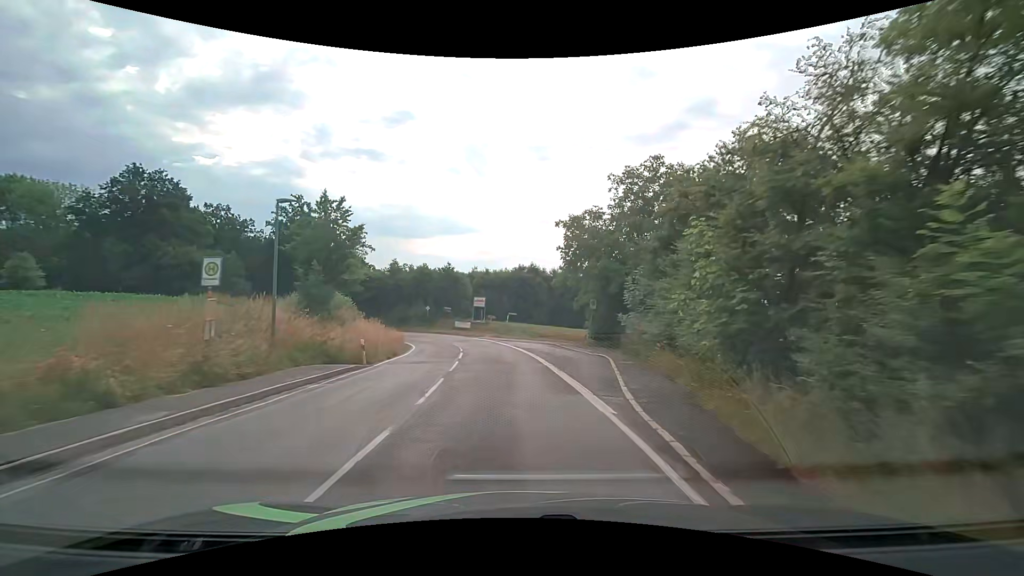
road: tertiary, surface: asphalt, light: Day
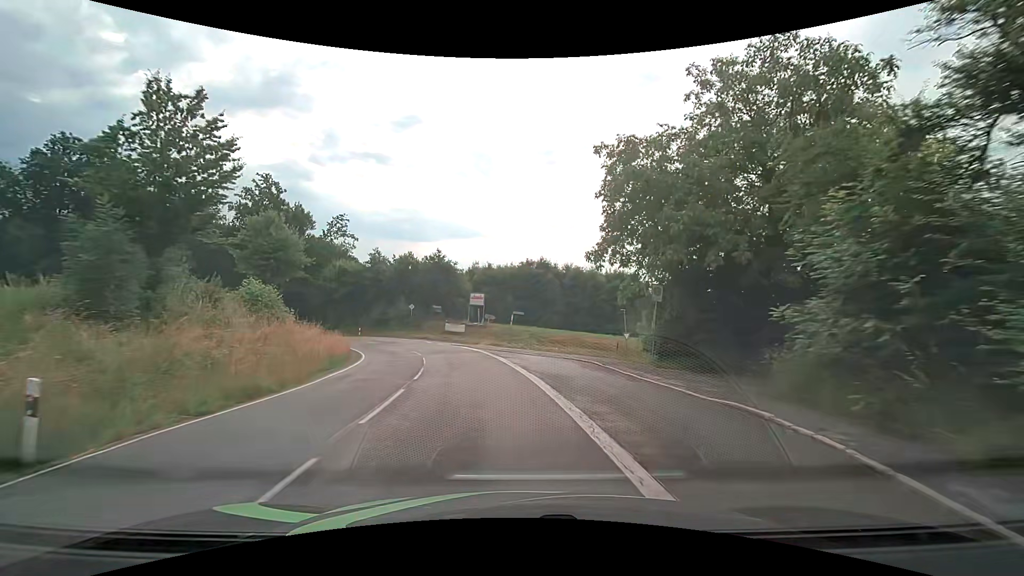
(-0.1, +13.9) m; -1°
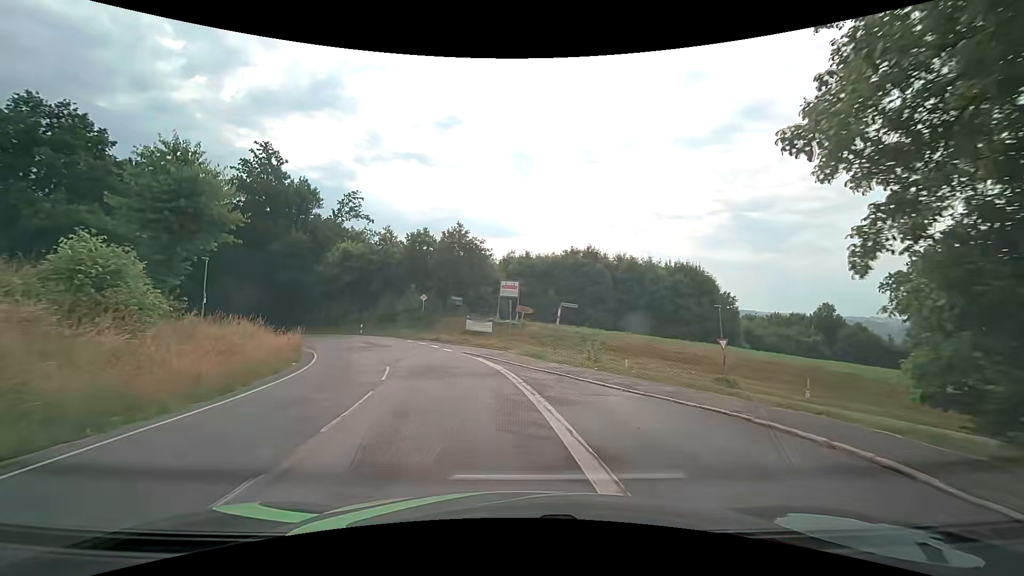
(-0.4, +13.1) m; -4°
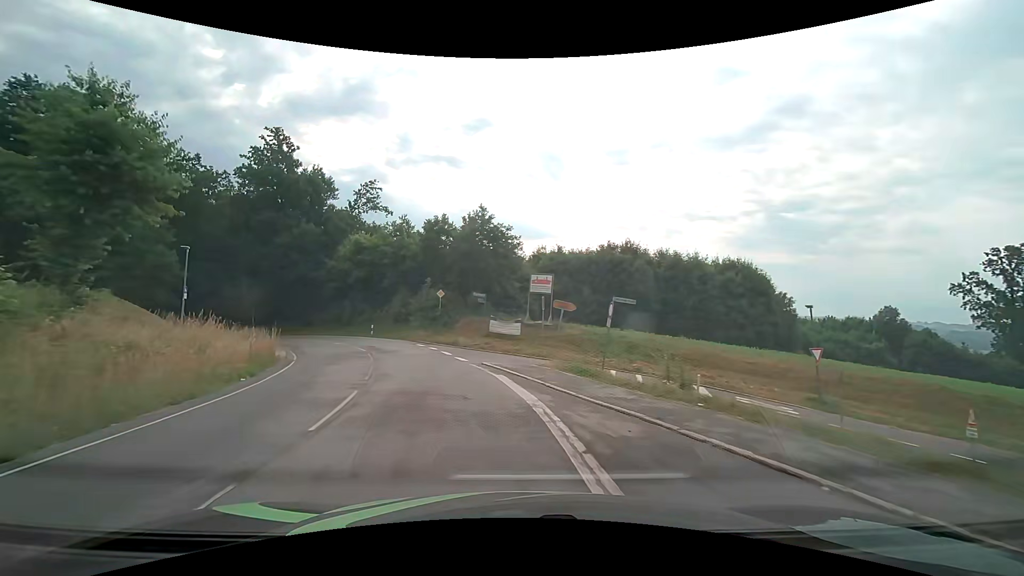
(-0.2, +6.1) m; -4°
(-1, +10) (-3, +20) (-7, +29) (-12, +37) (-18, +45) (-26, +52) (-34, +57) (-44, +60) (-54, +62) (-64, +62) m
